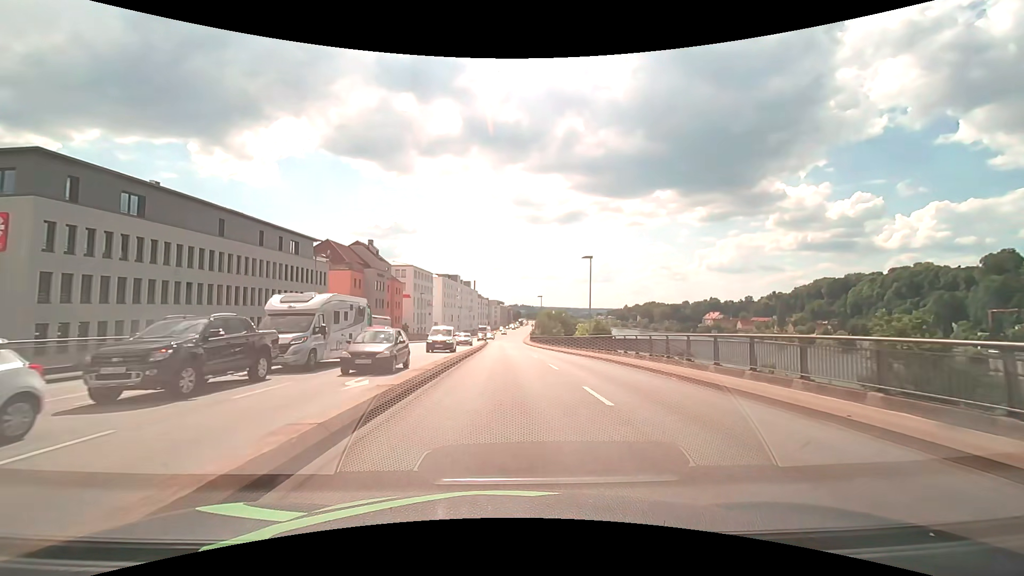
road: primary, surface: asphalt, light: Day
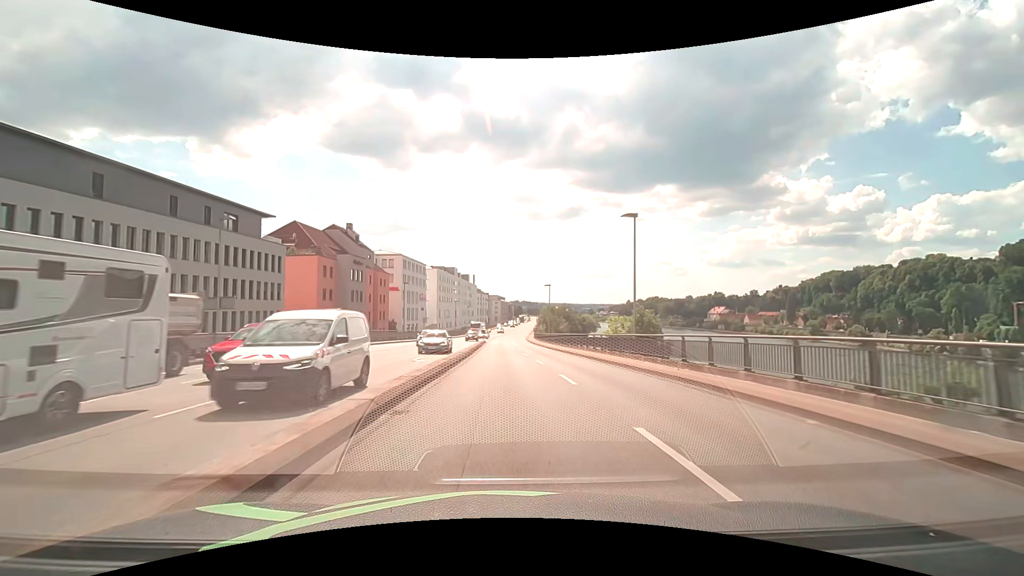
(-0.1, +14.2) m; 0°
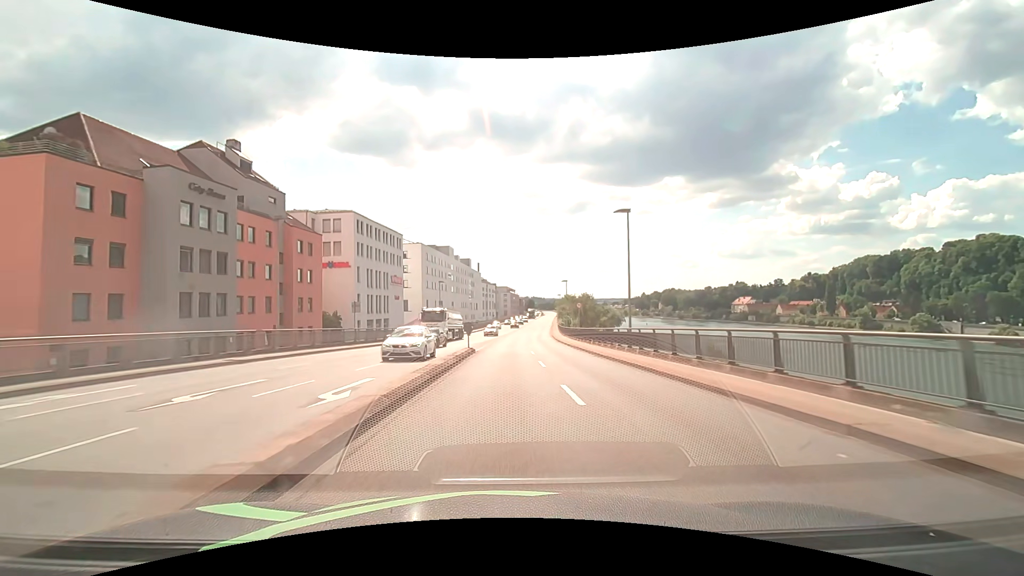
(-0.7, +40.6) m; -2°
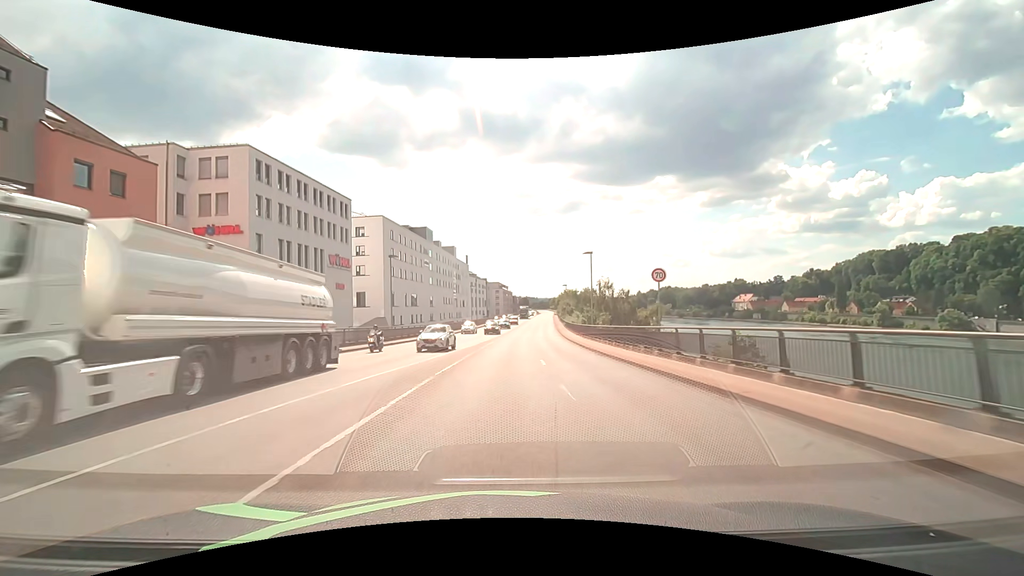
(+0.2, +26.6) m; +1°
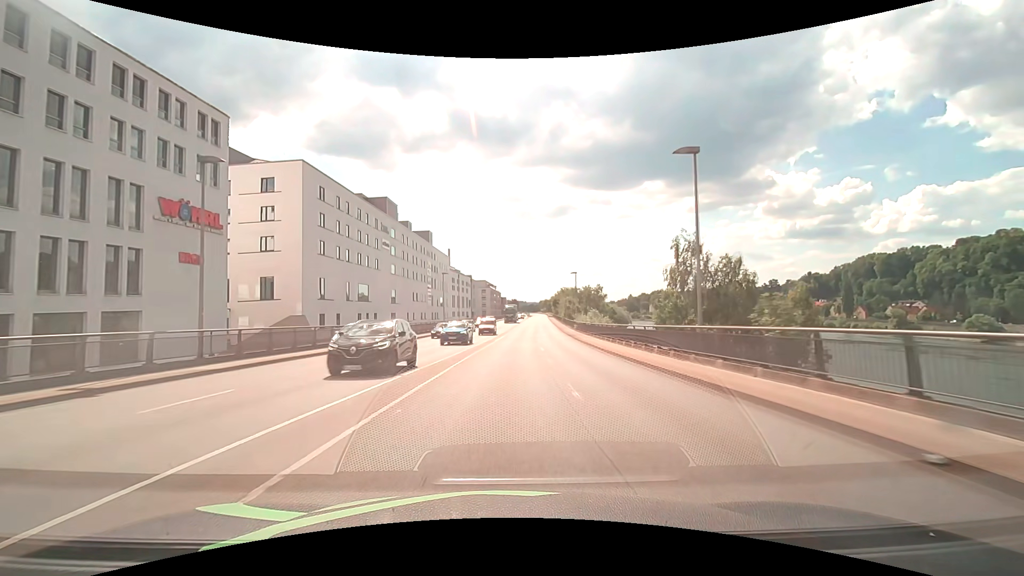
(+0.3, +27.3) m; +1°
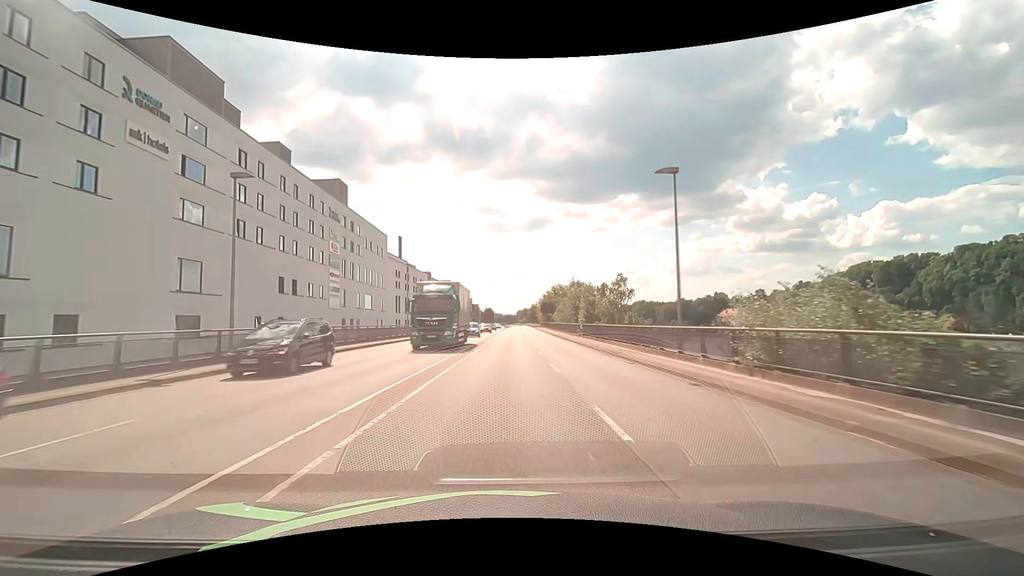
(+1.4, +48.6) m; +3°
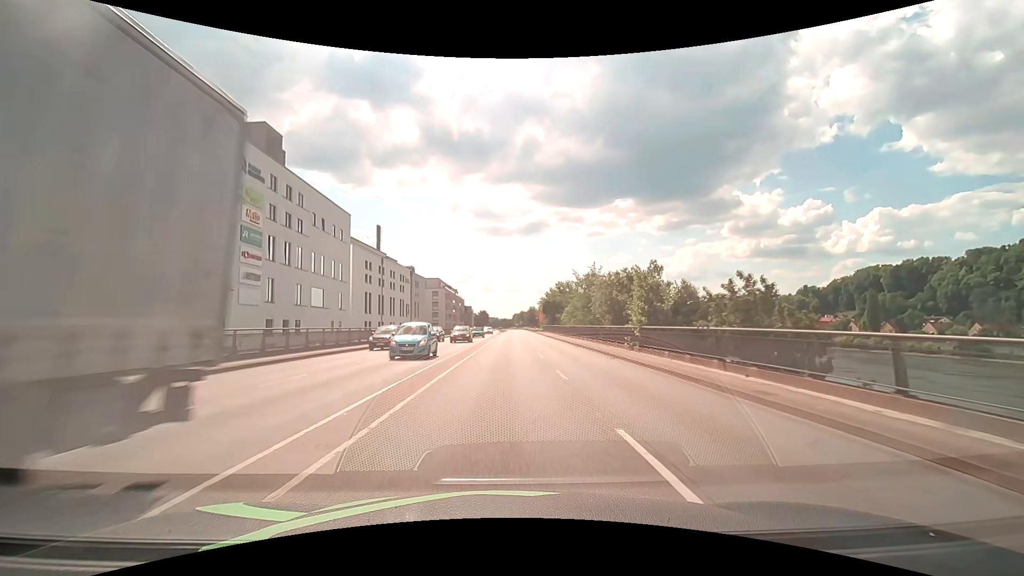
(+0.1, +20.2) m; 0°
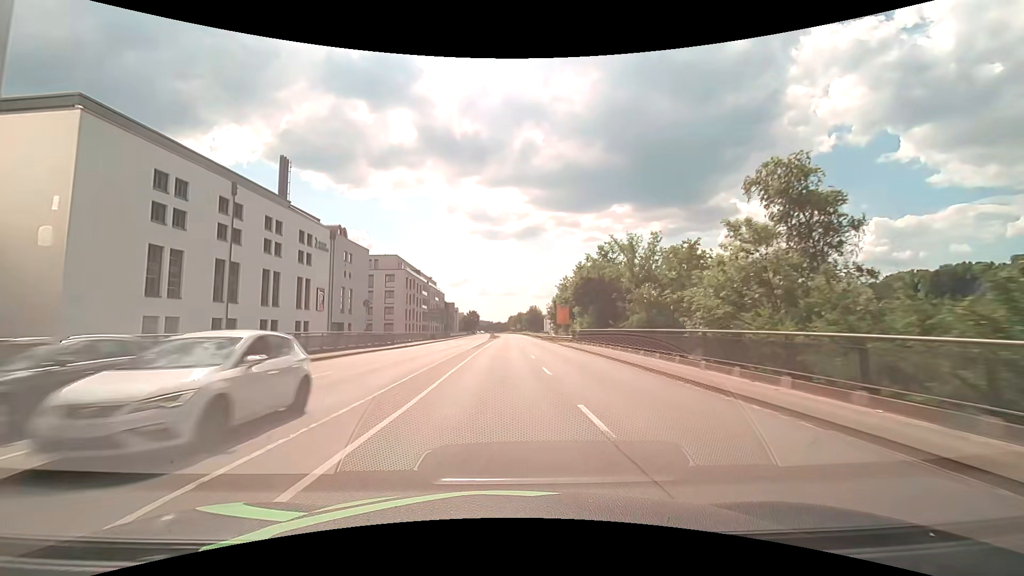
(+0.3, +51.6) m; +1°
(0, +10) (0, +20) (0, +30) (0, +40) (0, +50) (0, +60) (0, +70) (0, +80) (0, +90) (0, +100) m
